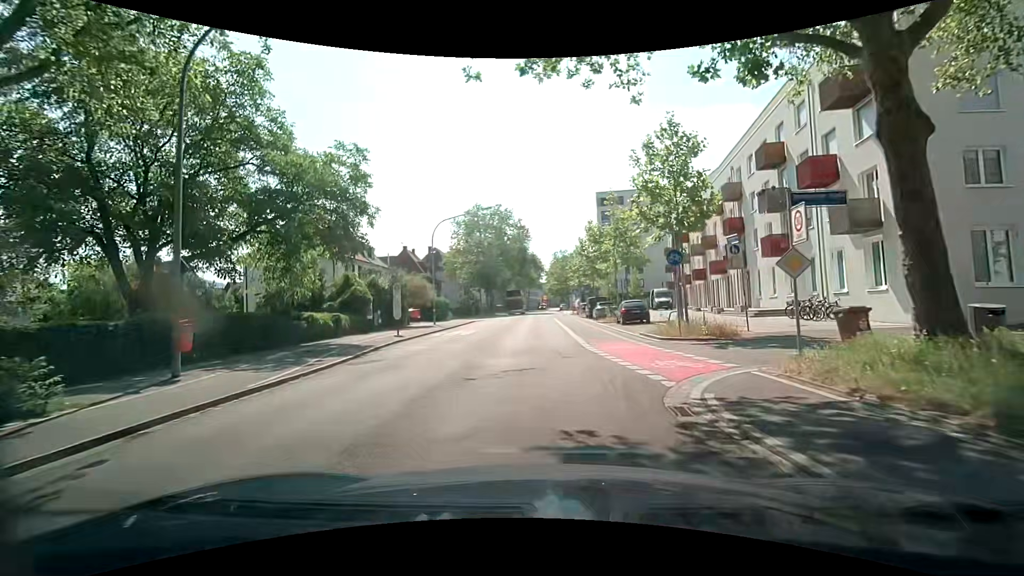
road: secondary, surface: asphalt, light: Day
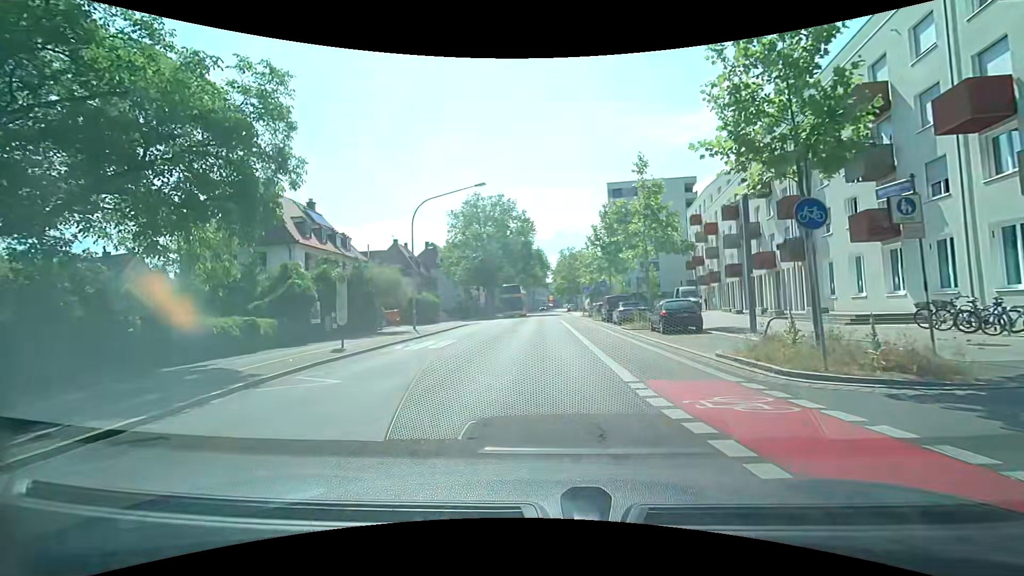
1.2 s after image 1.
(-0.1, +8.5) m; 0°
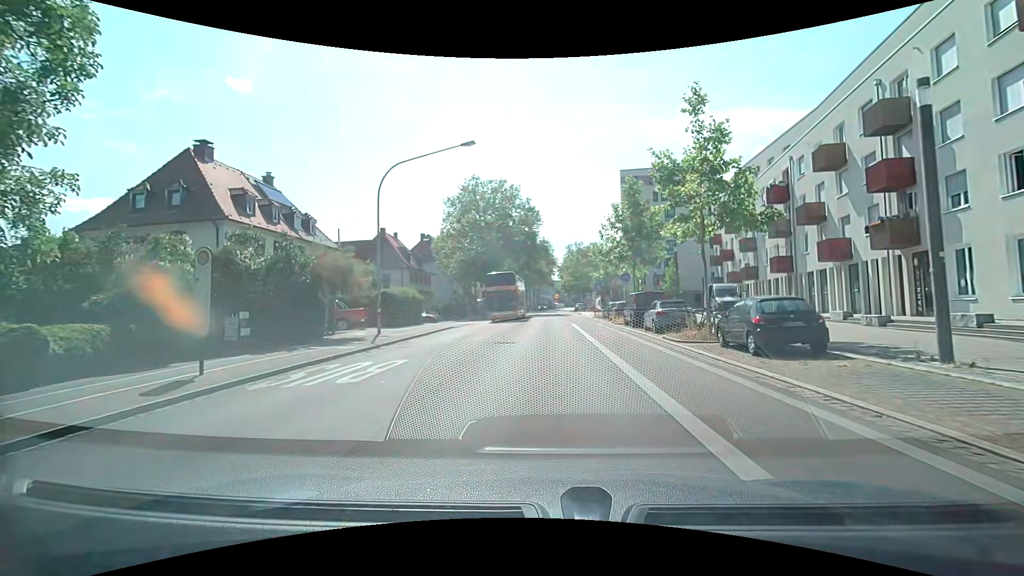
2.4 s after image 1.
(-0.1, +8.5) m; 0°
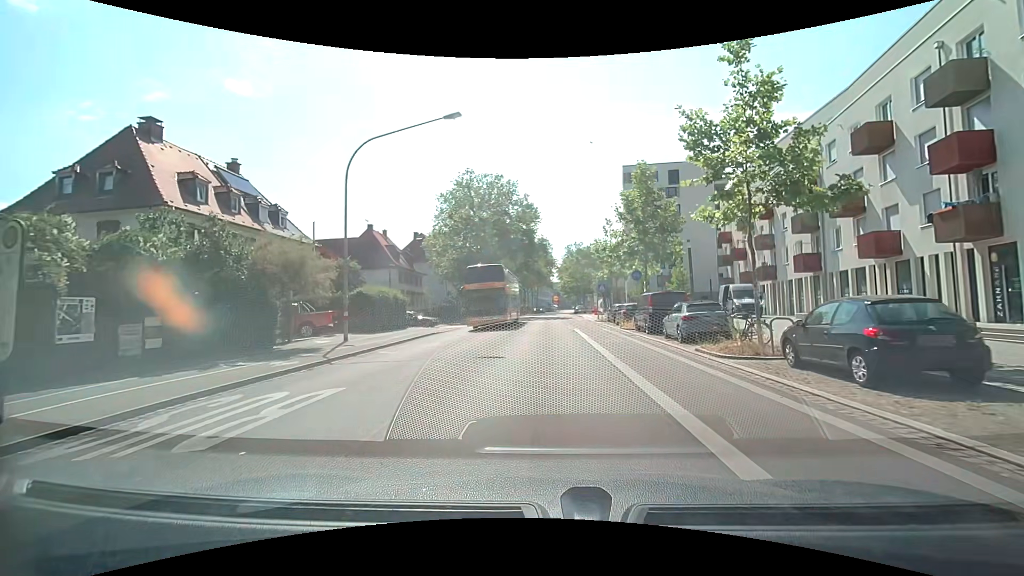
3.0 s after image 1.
(-0.1, +4.2) m; -1°
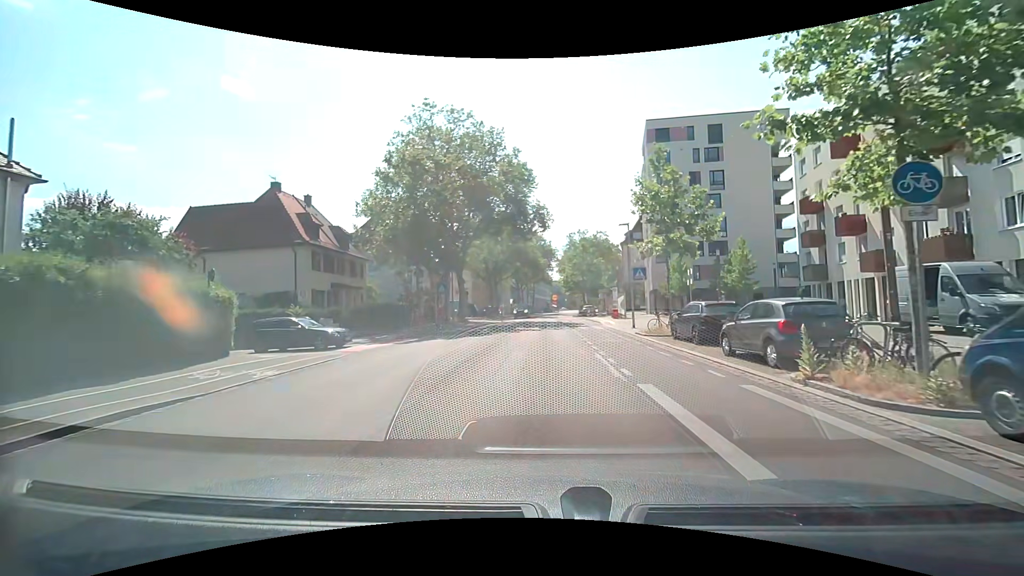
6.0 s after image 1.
(+0.2, +20.9) m; +1°
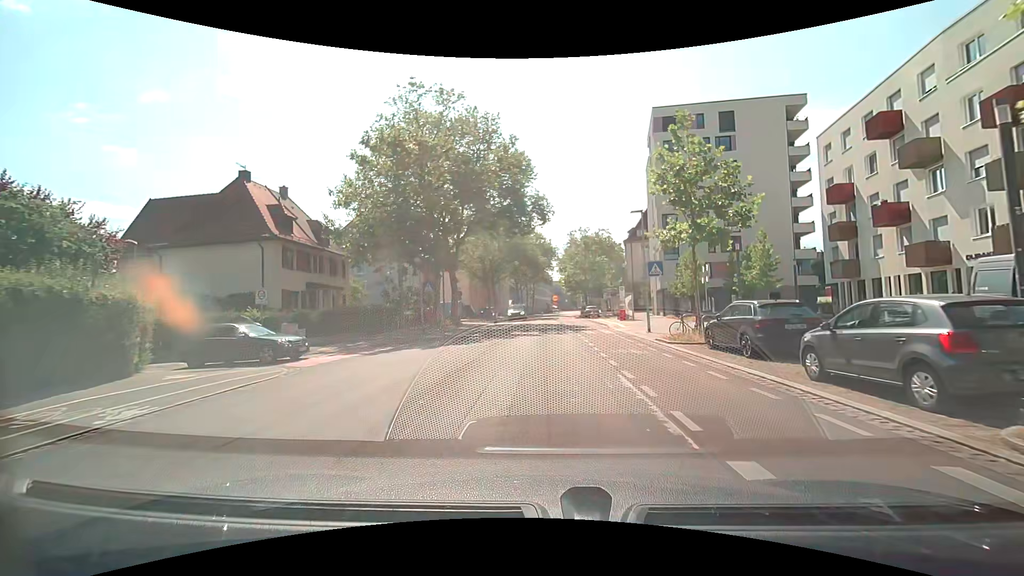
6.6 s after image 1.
(0.0, +4.2) m; 0°
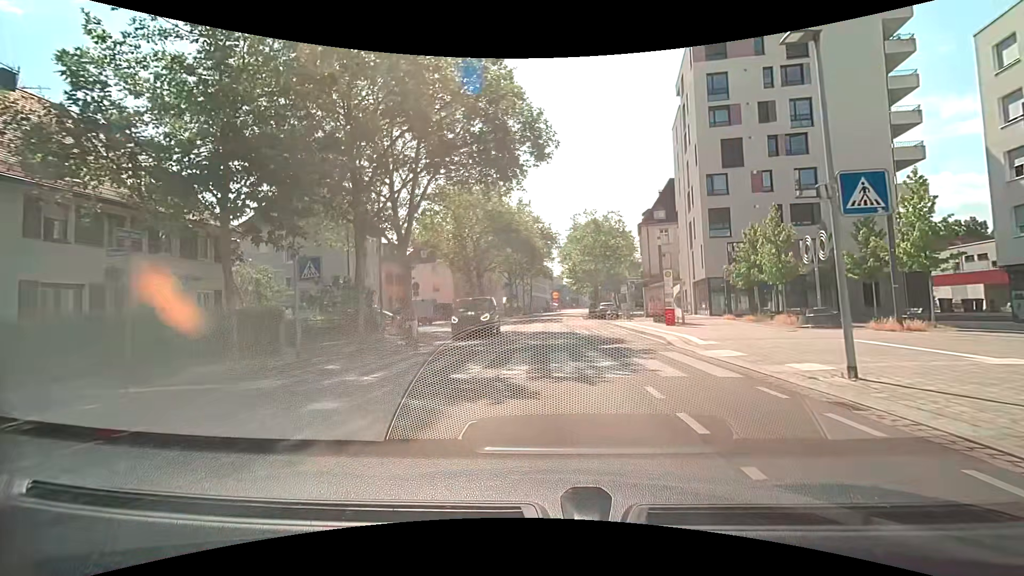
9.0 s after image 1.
(-0.1, +16.2) m; -1°
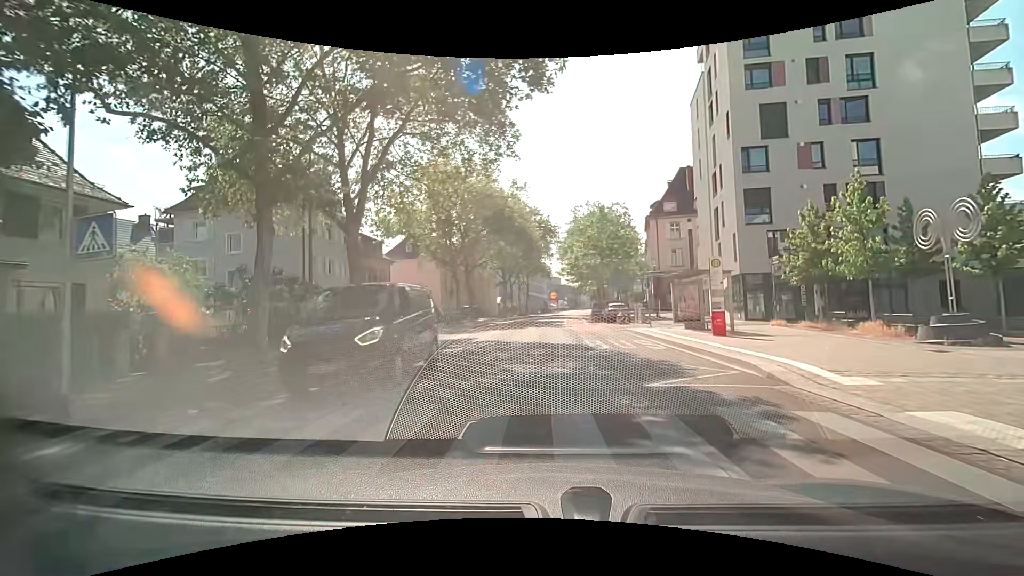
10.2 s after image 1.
(+0.1, +7.7) m; +1°
(0, +10) (0, +20) (-1, +30) (-1, +40) (-1, +50) (0, +60) (+1, +70) (+2, +80) (+3, +90) (+4, +100) m
